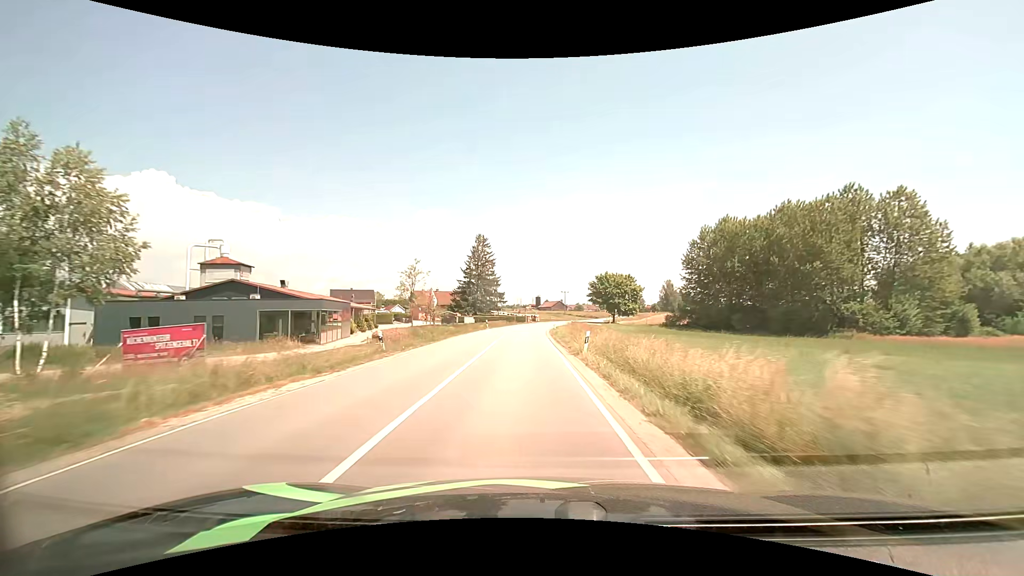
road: secondary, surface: asphalt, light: Day
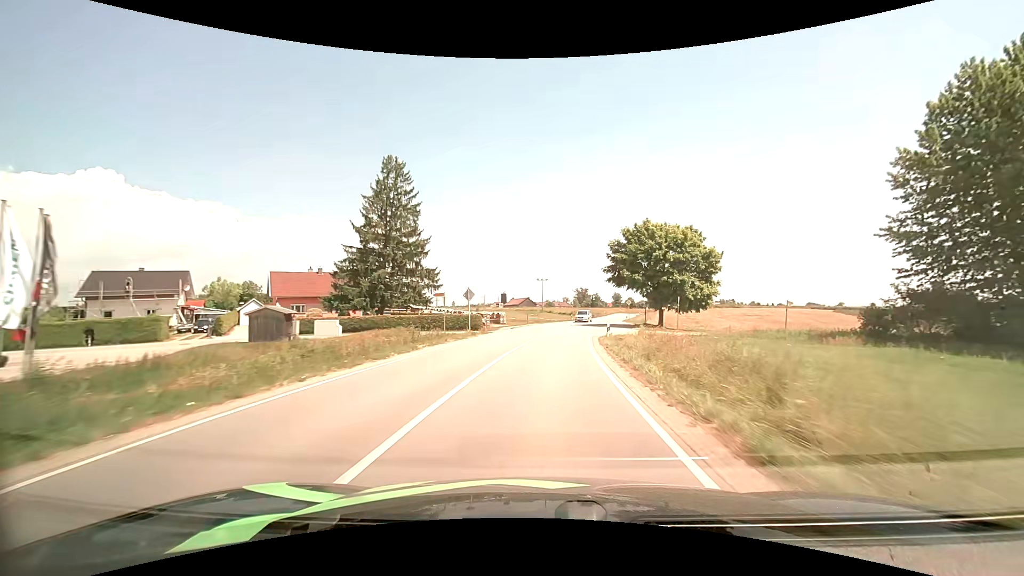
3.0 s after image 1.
(-1.1, +60.1) m; +2°
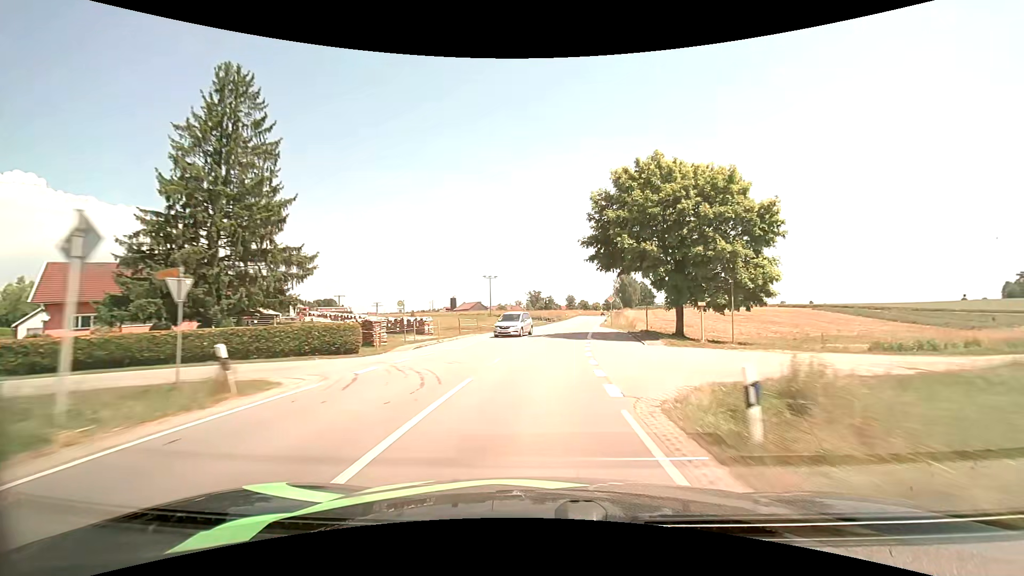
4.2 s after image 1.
(+1.3, +23.9) m; +6°
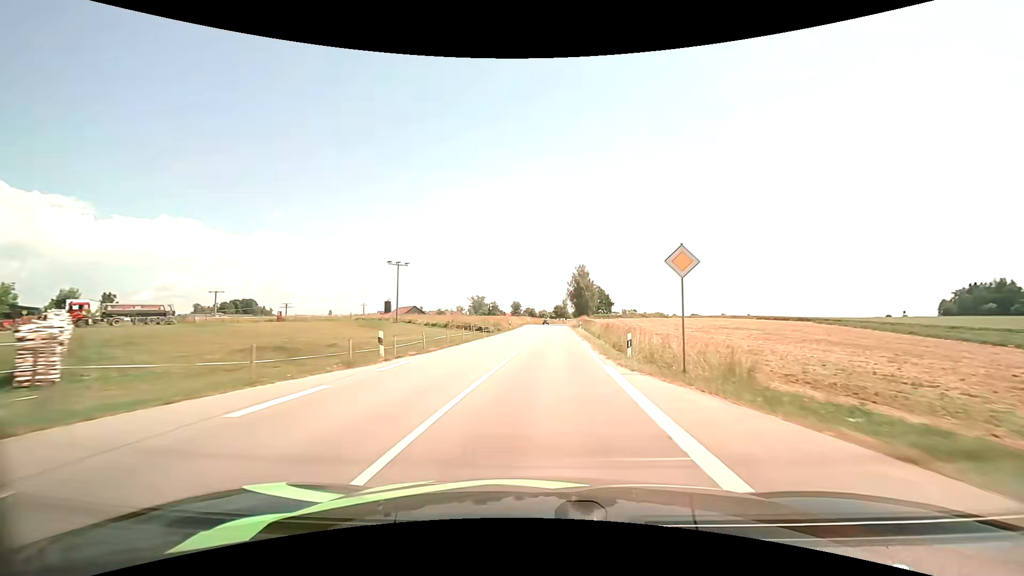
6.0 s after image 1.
(+2.2, +37.0) m; +6°
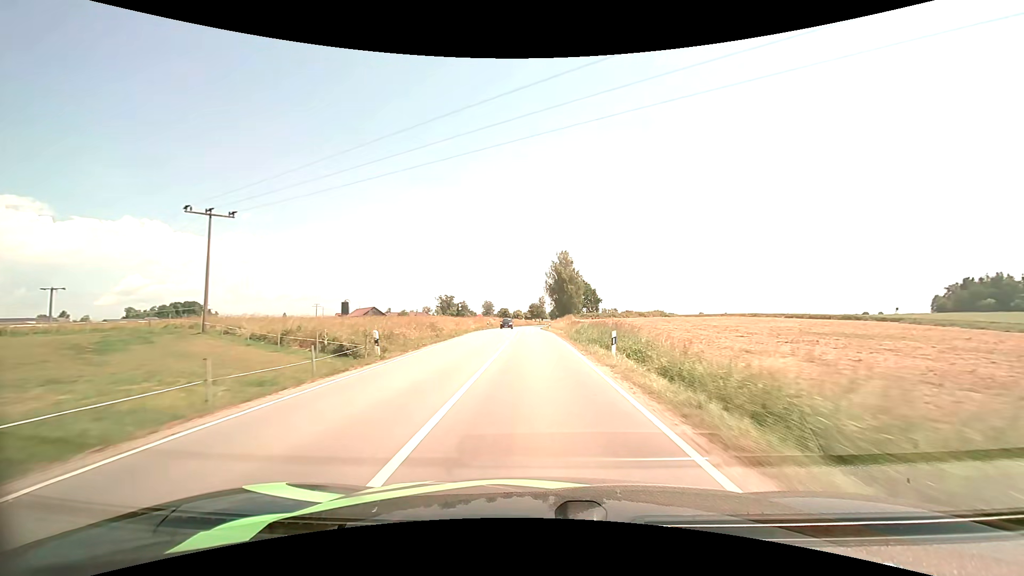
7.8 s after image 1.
(+1.4, +38.4) m; +3°
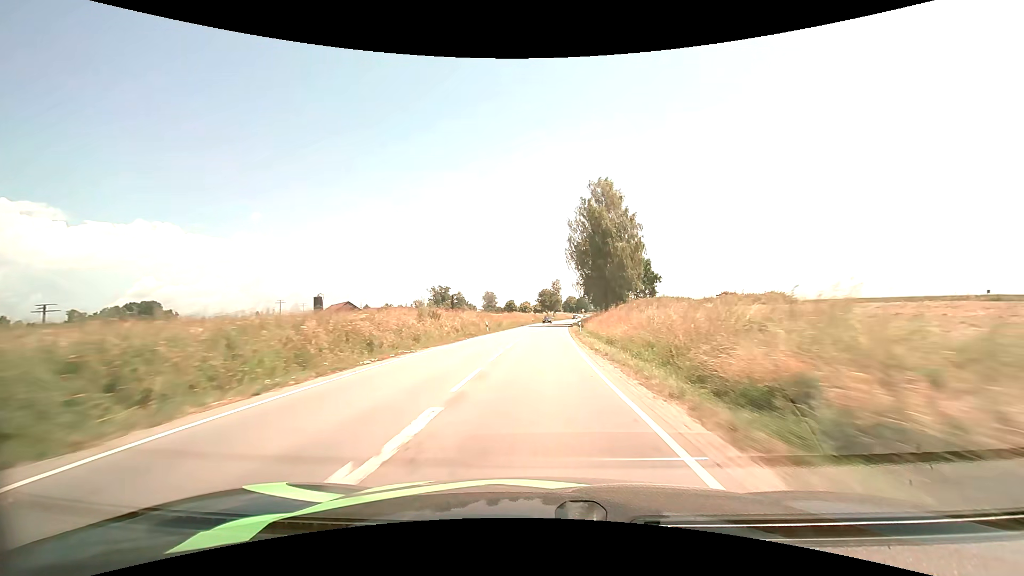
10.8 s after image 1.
(-1.2, +67.7) m; -1°
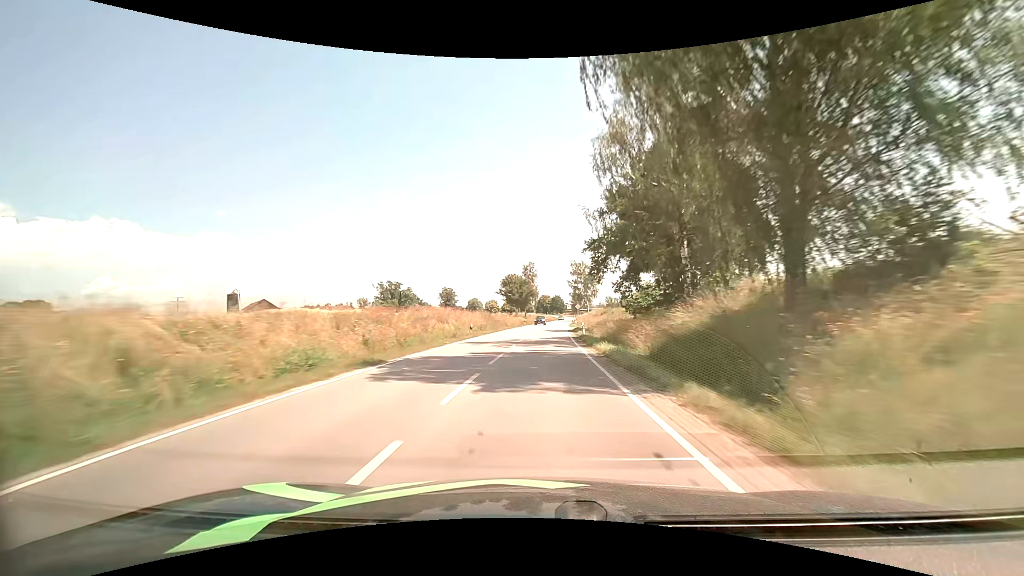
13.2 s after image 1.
(+1.6, +57.7) m; +3°
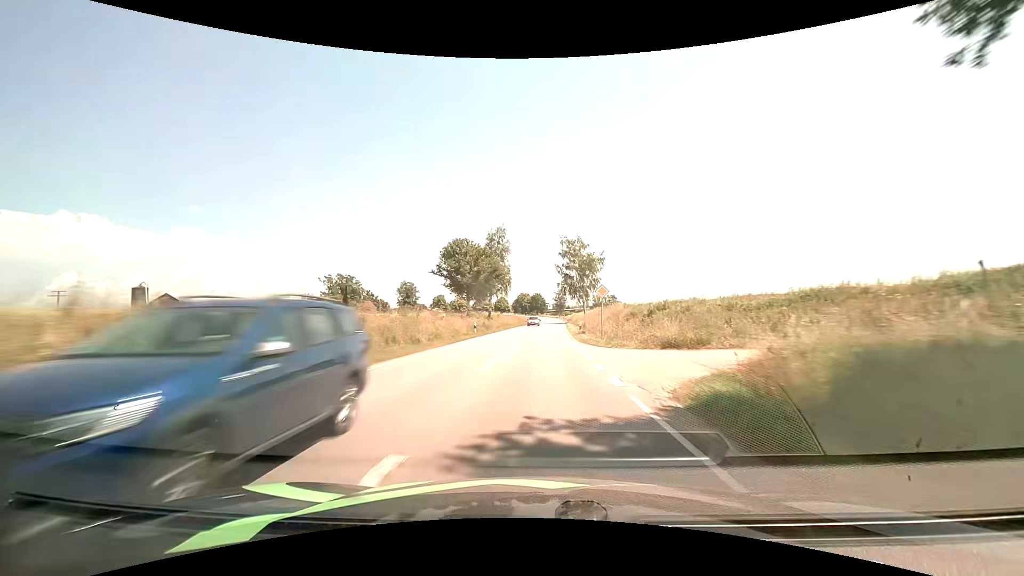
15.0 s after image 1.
(+0.8, +44.5) m; +3°
(0, +10) (0, +20) (0, +30) (+1, +40) (+1, +50) (+1, +60) (+2, +70) (+2, +80) (+3, +90) (+3, +100) m
